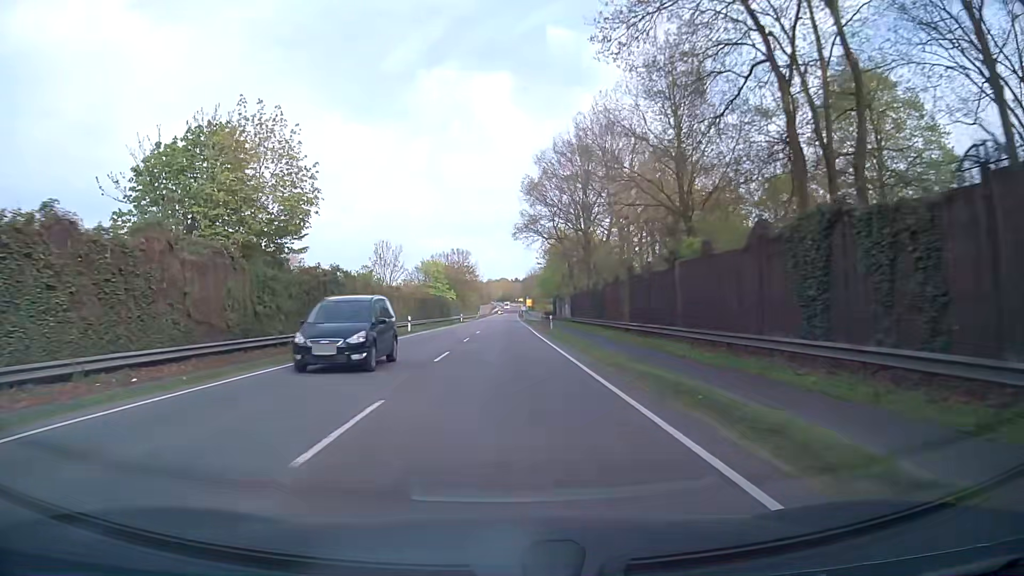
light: Day
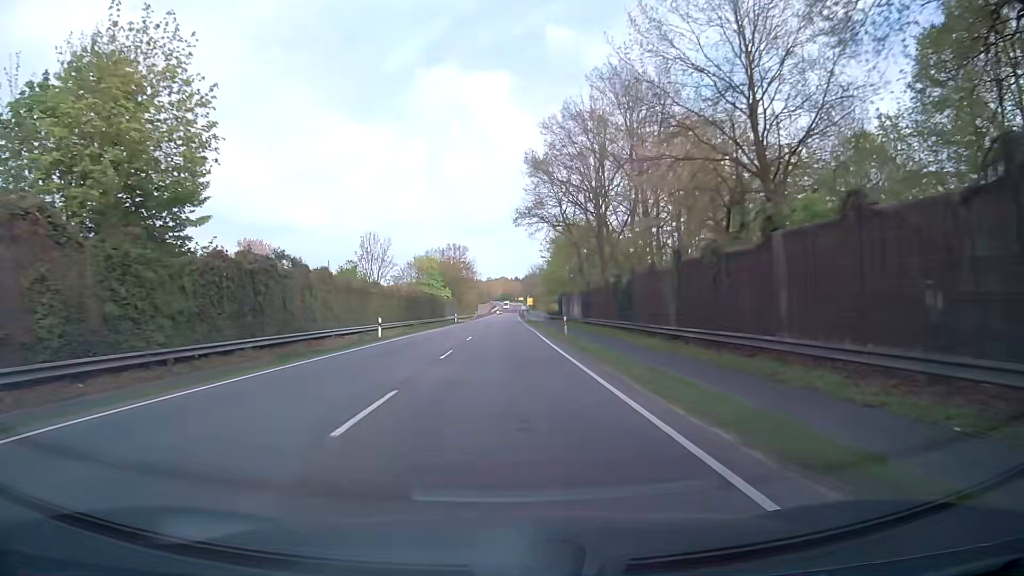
(0.0, +10.6) m; 0°
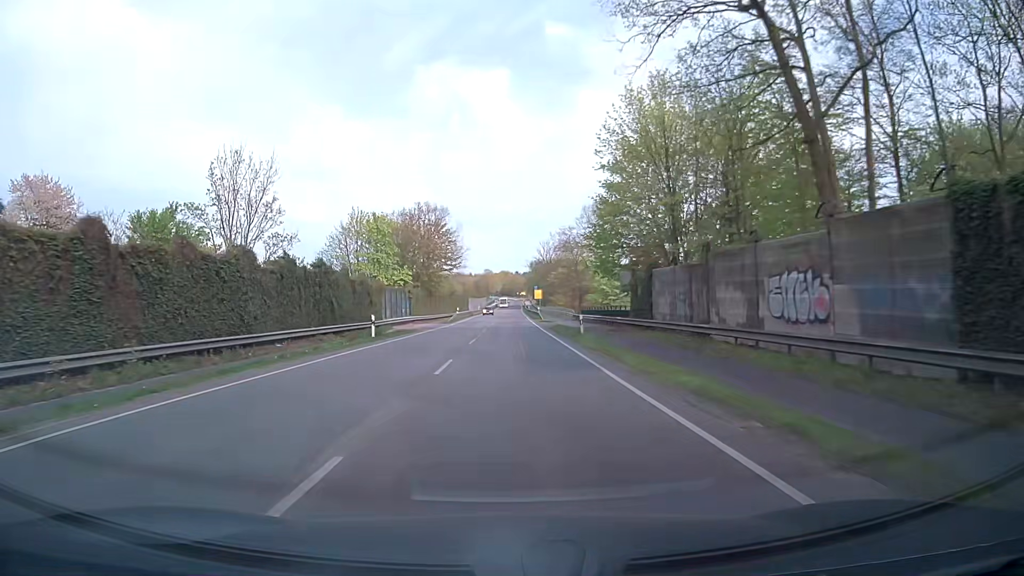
(-0.1, +53.1) m; 0°
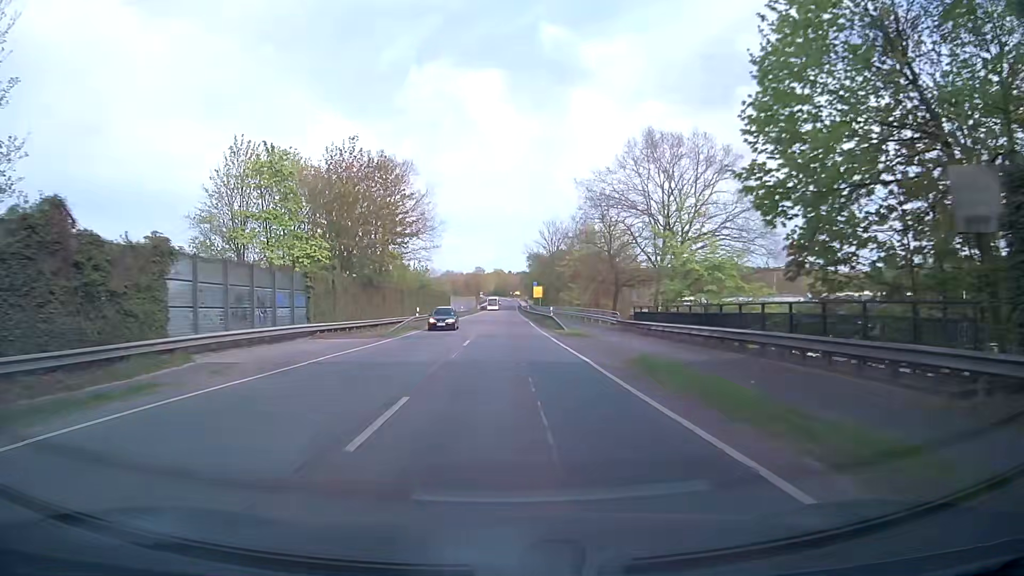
(+0.2, +31.9) m; +1°
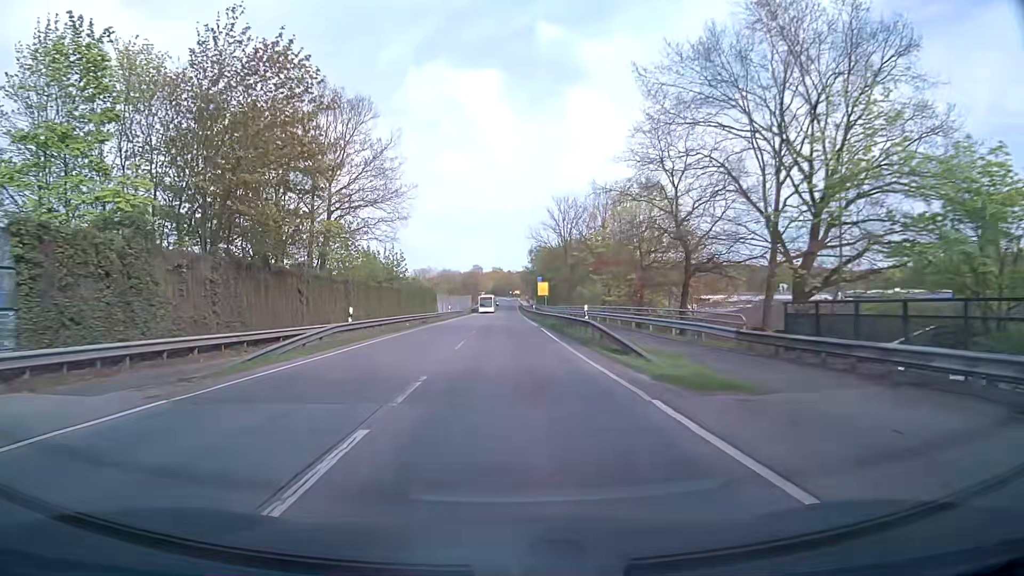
(+0.1, +21.3) m; 0°
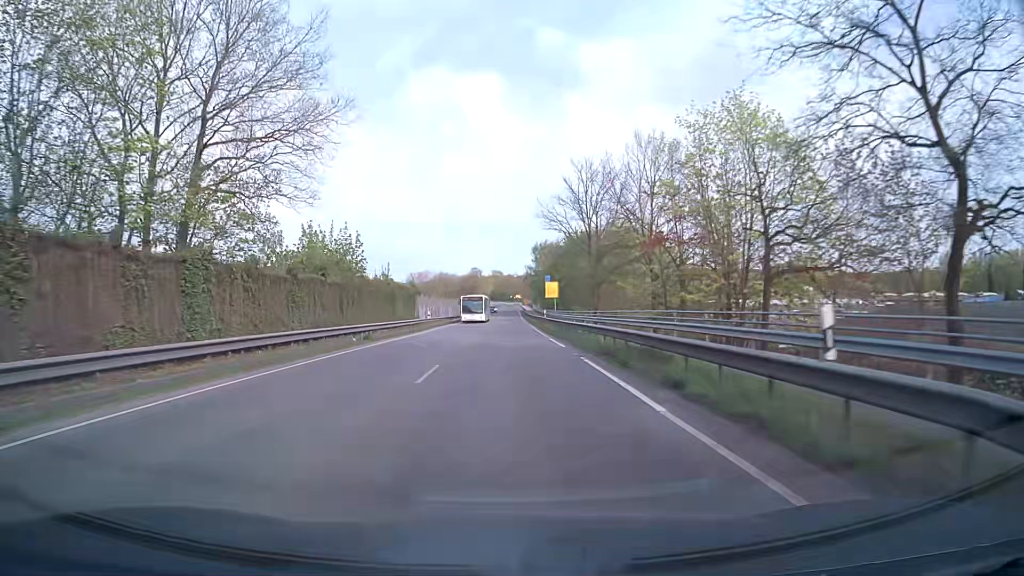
(0.0, +21.3) m; 0°
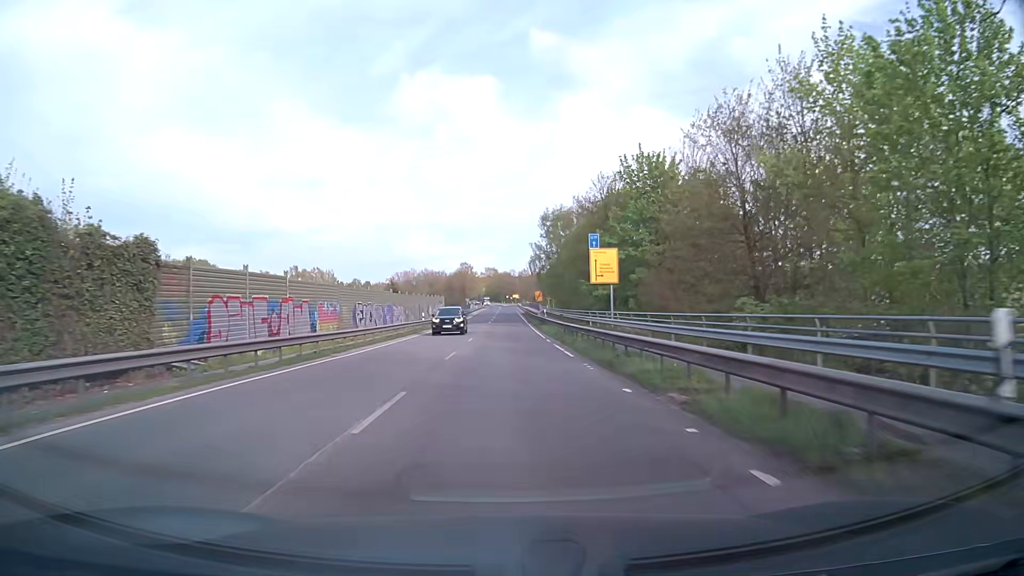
(-0.2, +52.9) m; 0°
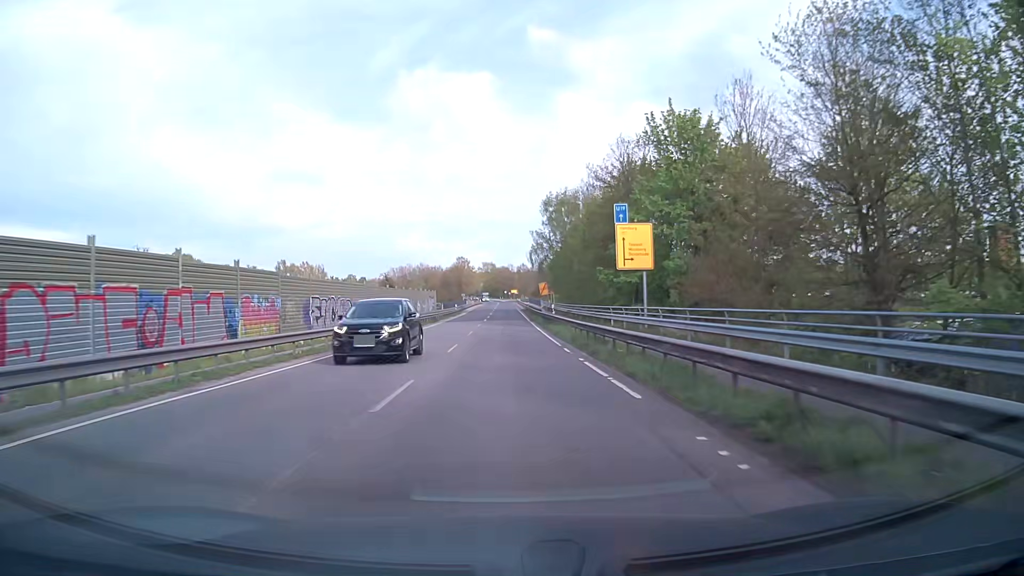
(0.0, +10.5) m; 0°
(0, +10) (0, +20) (0, +30) (0, +40) (0, +50) (0, +60) (0, +70) (0, +80) (0, +90) (0, +100) m
